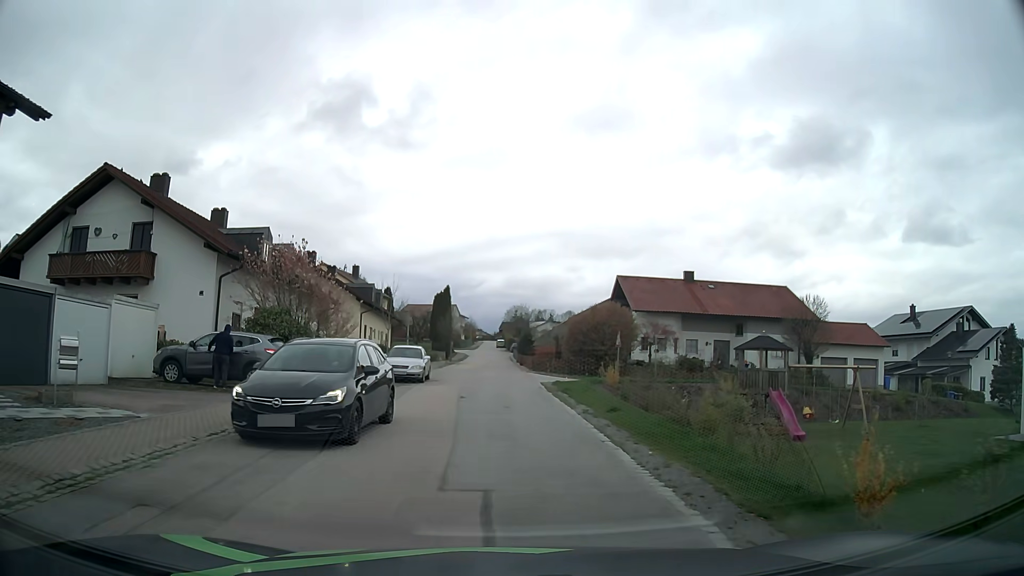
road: residential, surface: asphalt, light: Day
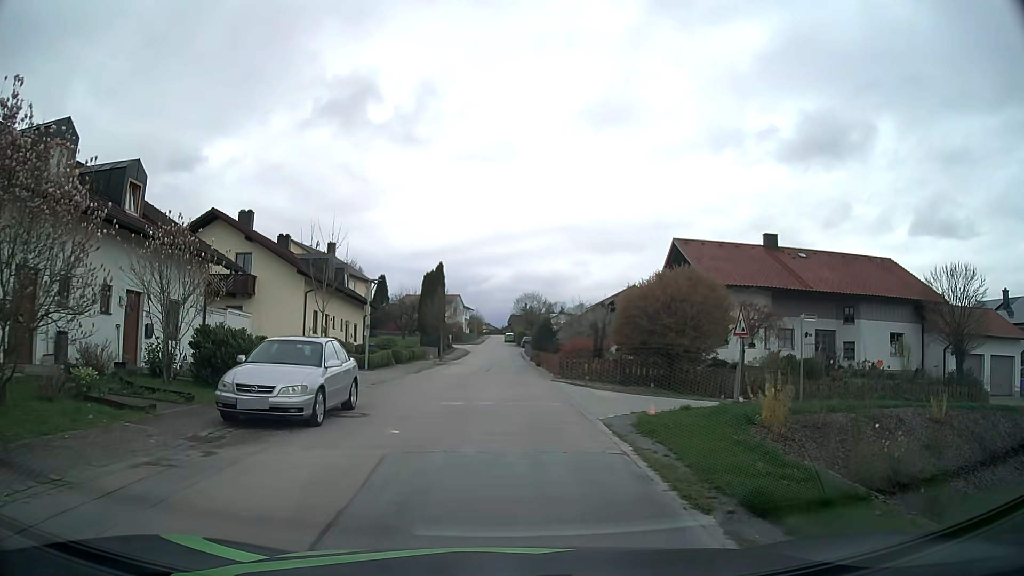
(+0.1, +16.2) m; 0°
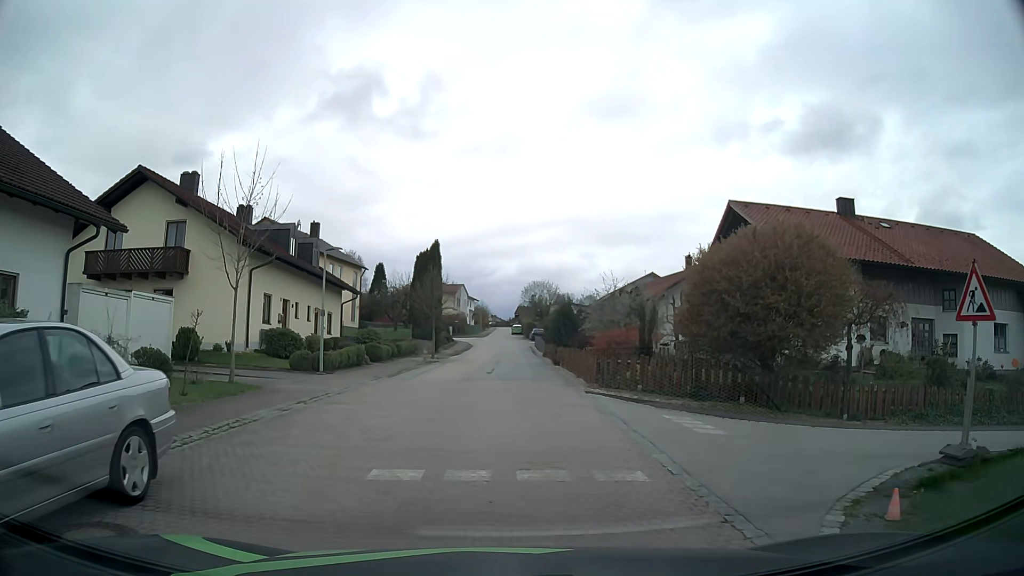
(-0.1, +8.8) m; -2°
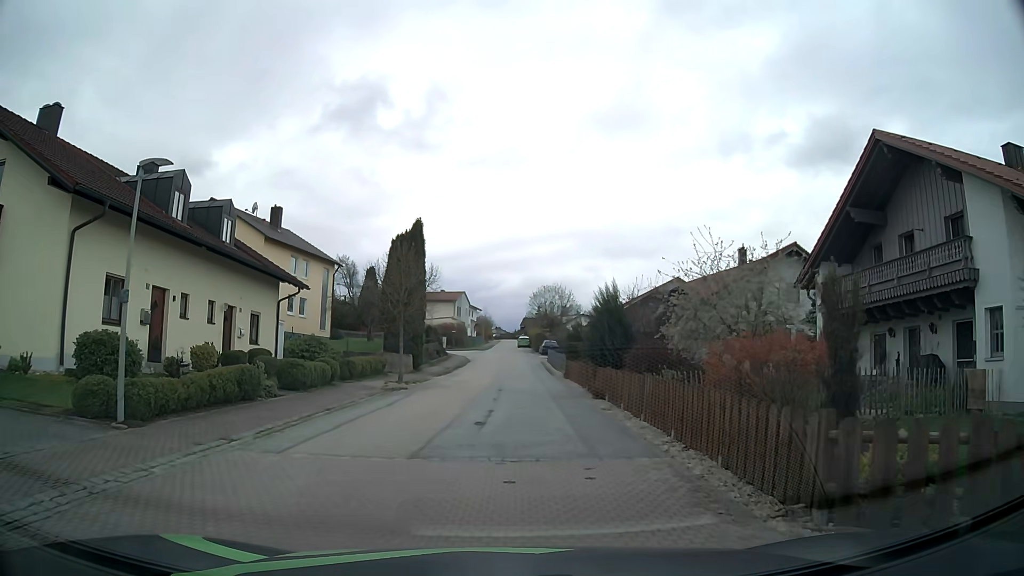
(+0.2, +12.7) m; +1°
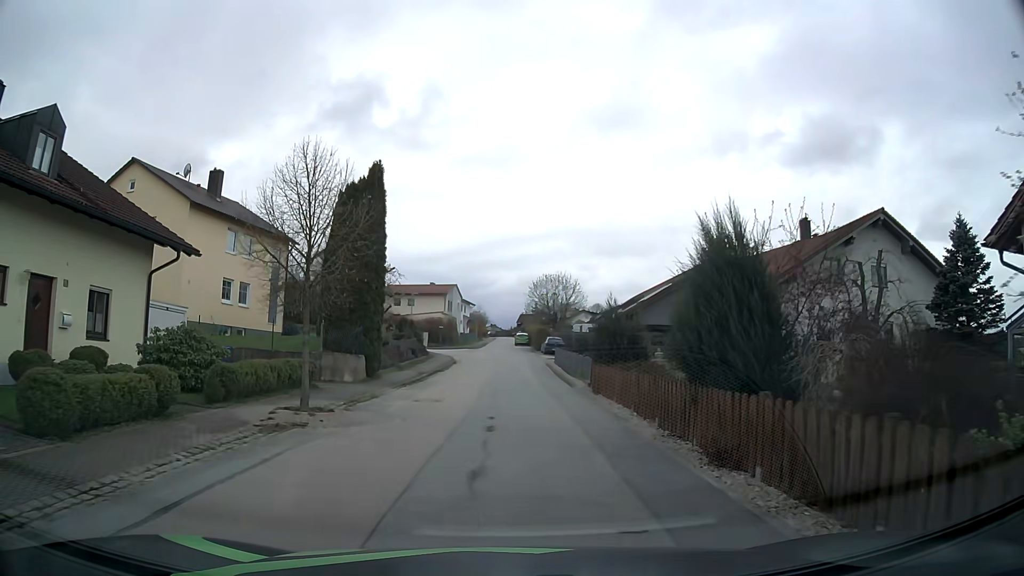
(-0.1, +11.0) m; 0°
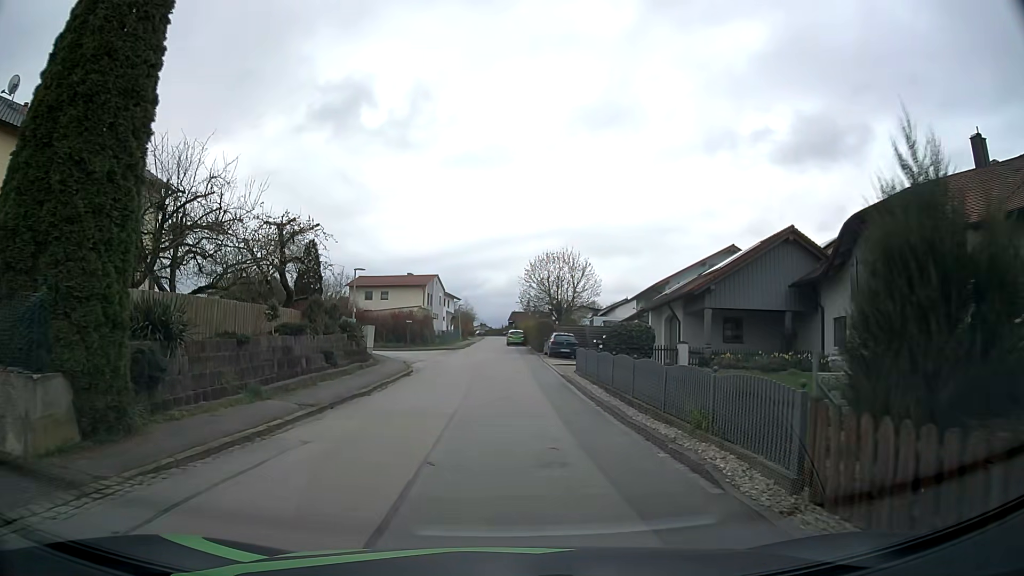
(+0.1, +16.6) m; +1°
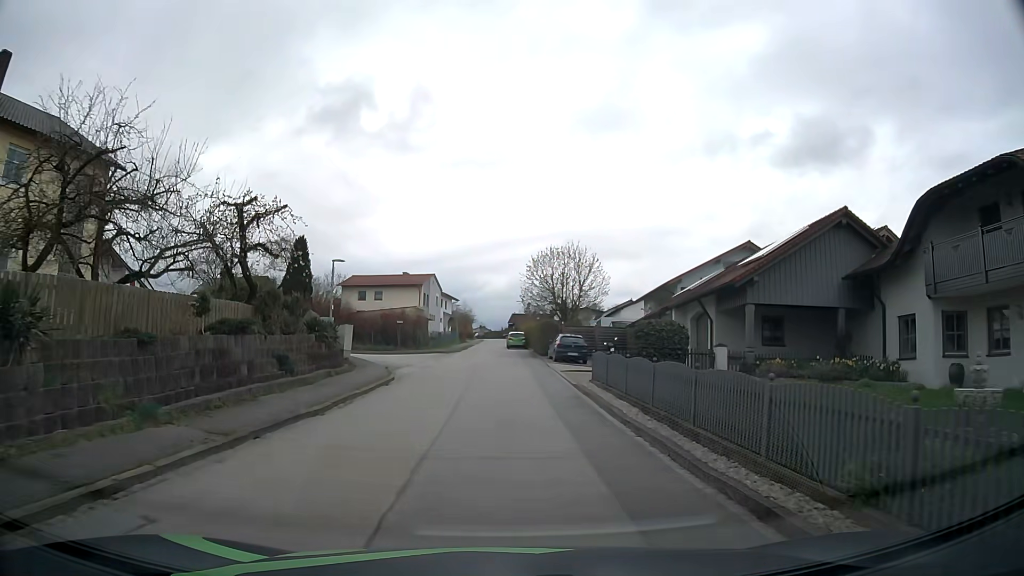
(0.0, +4.5) m; -1°
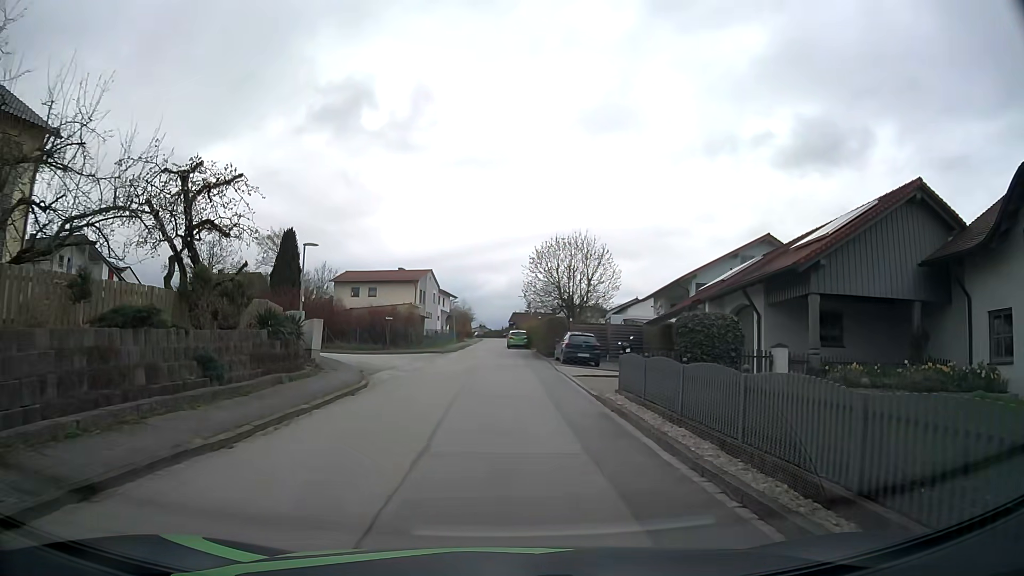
(0.0, +4.5) m; +1°
